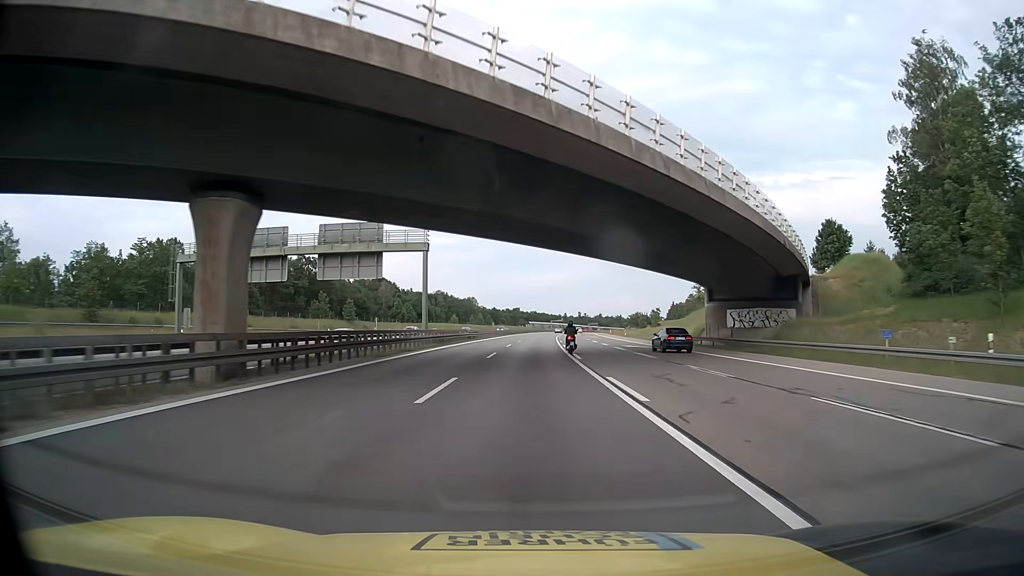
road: motorway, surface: asphalt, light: Day
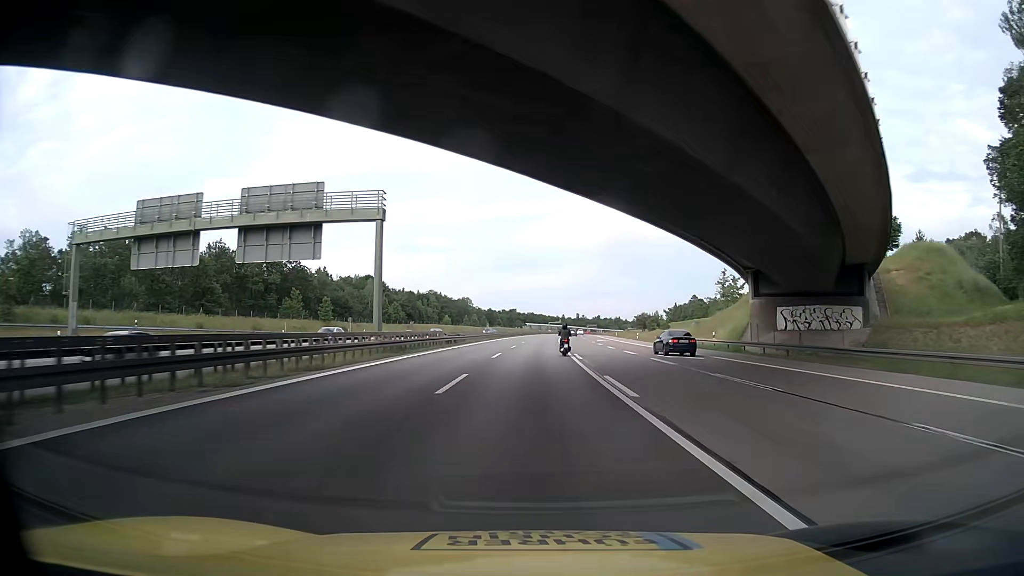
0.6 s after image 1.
(0.0, +15.8) m; 0°
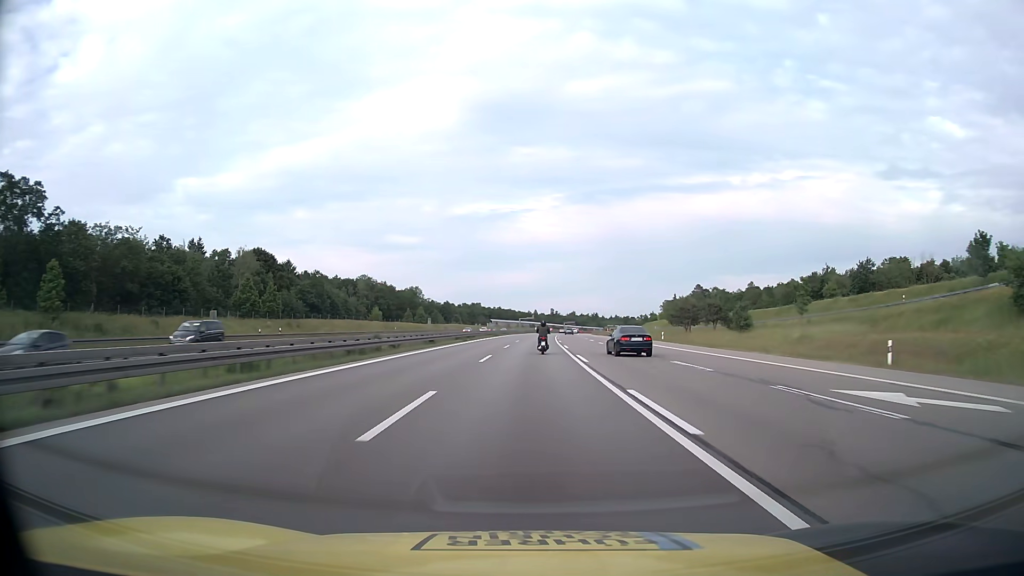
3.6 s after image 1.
(+1.6, +78.2) m; +3°
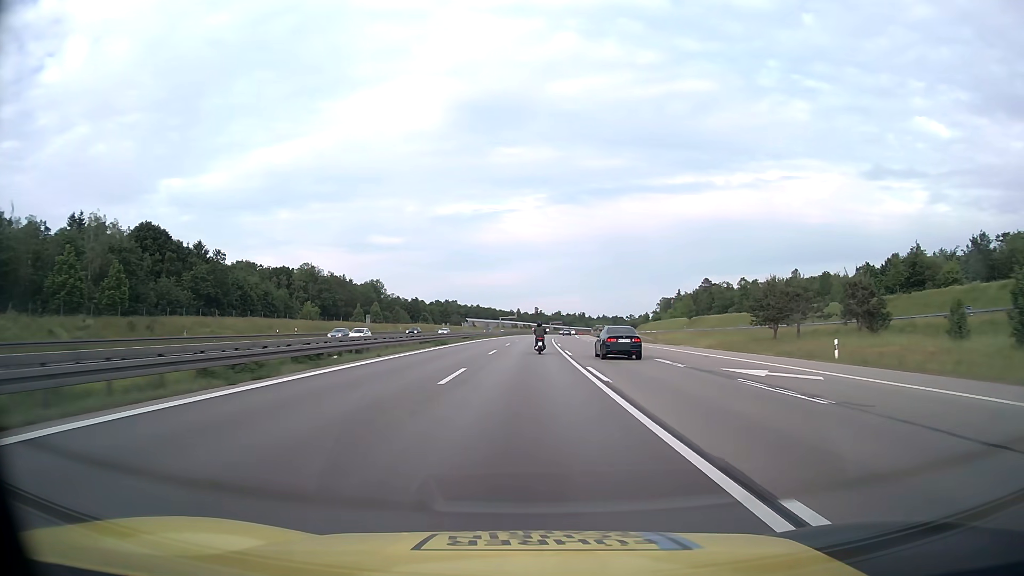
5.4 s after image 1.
(+0.6, +45.9) m; +1°
(0, +10) (0, +20) (0, +30) (0, +40) (0, +50) (+1, +60) (+1, +70) (+1, +80) (+1, +90) (+2, +100) m
